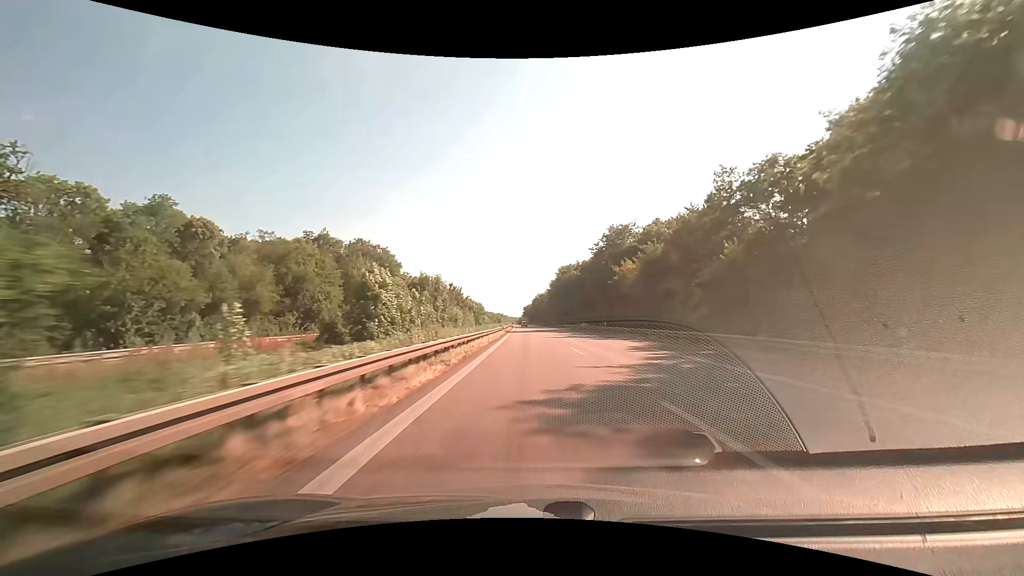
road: motorway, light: Day
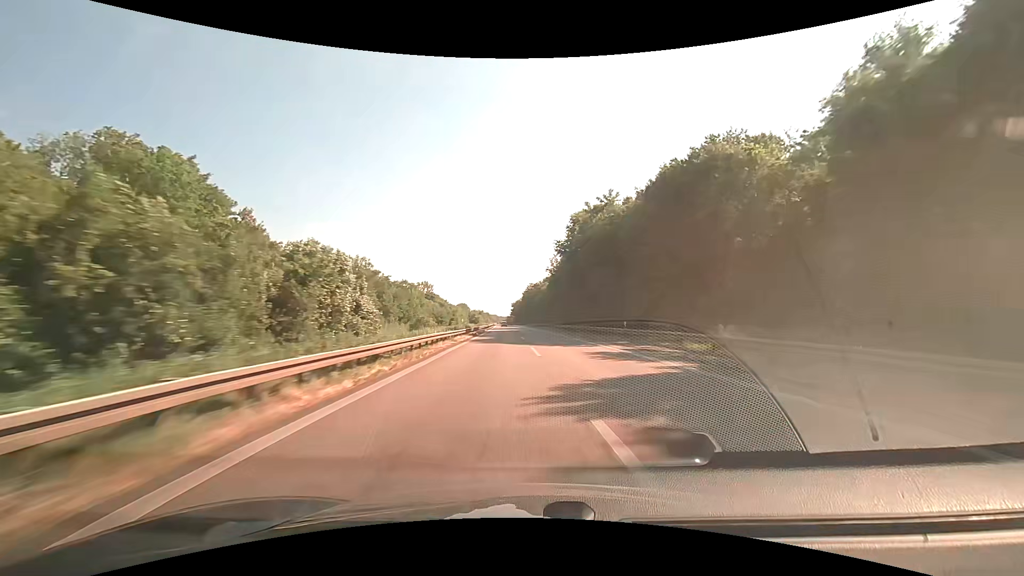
(+0.4, +75.6) m; +1°
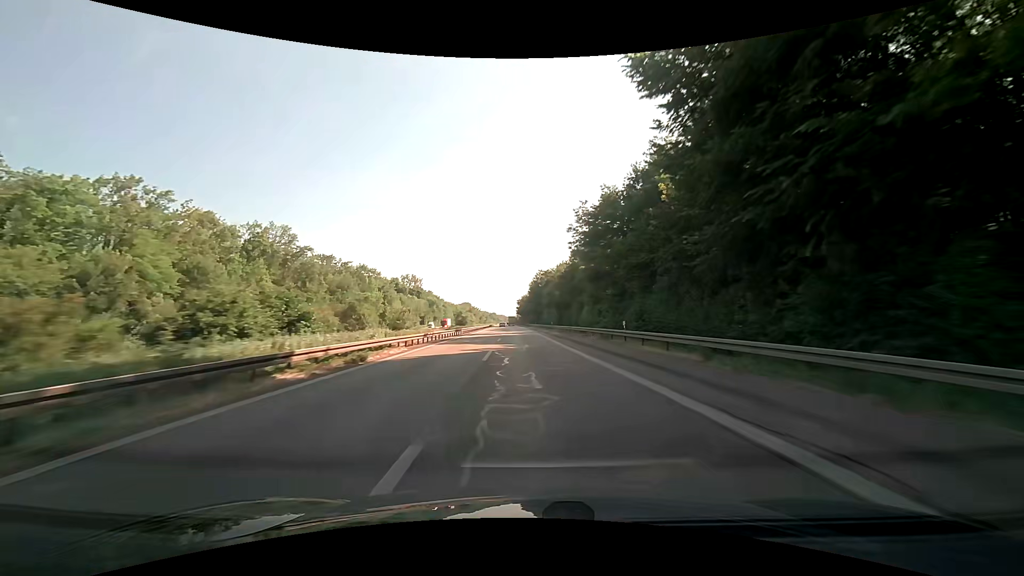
(+0.1, +56.0) m; -1°
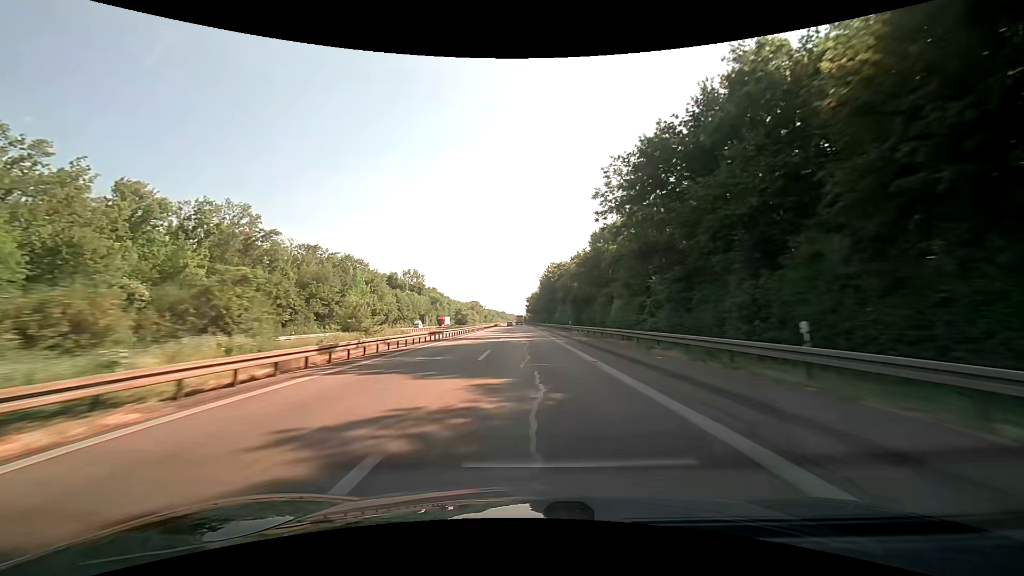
(-0.1, +18.6) m; -1°
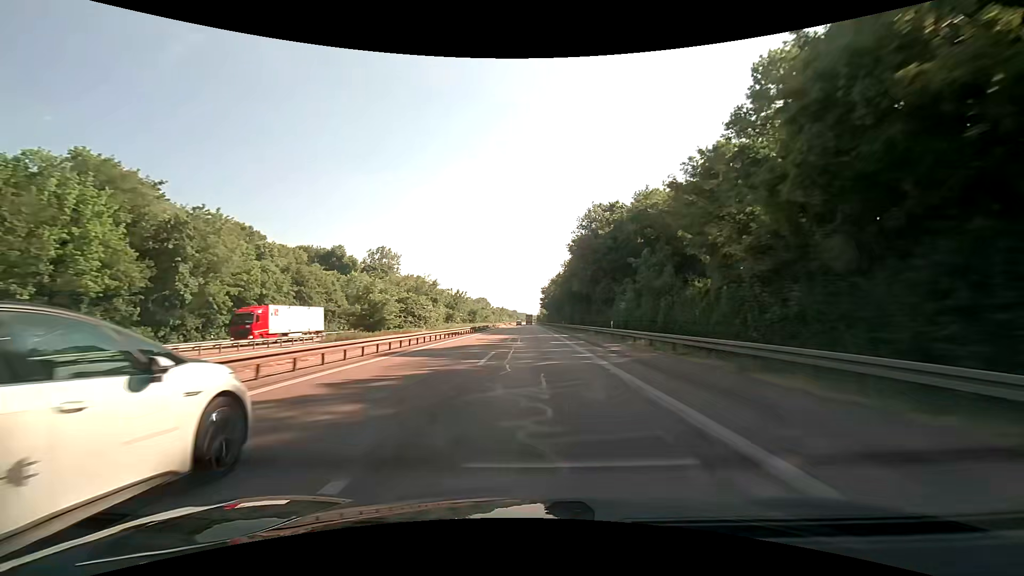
(-1.2, +73.5) m; -2°
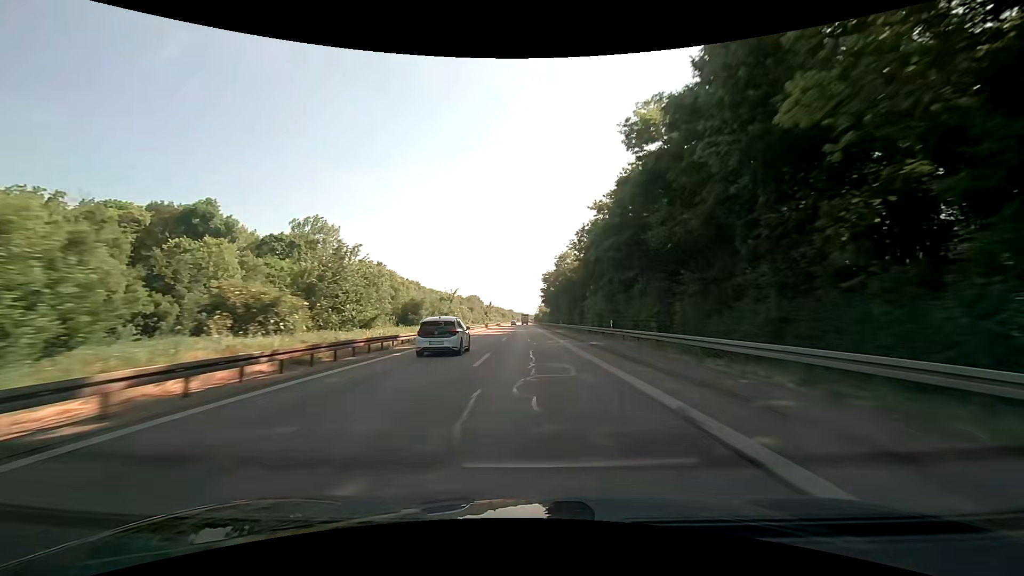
(+0.2, +54.5) m; +1°
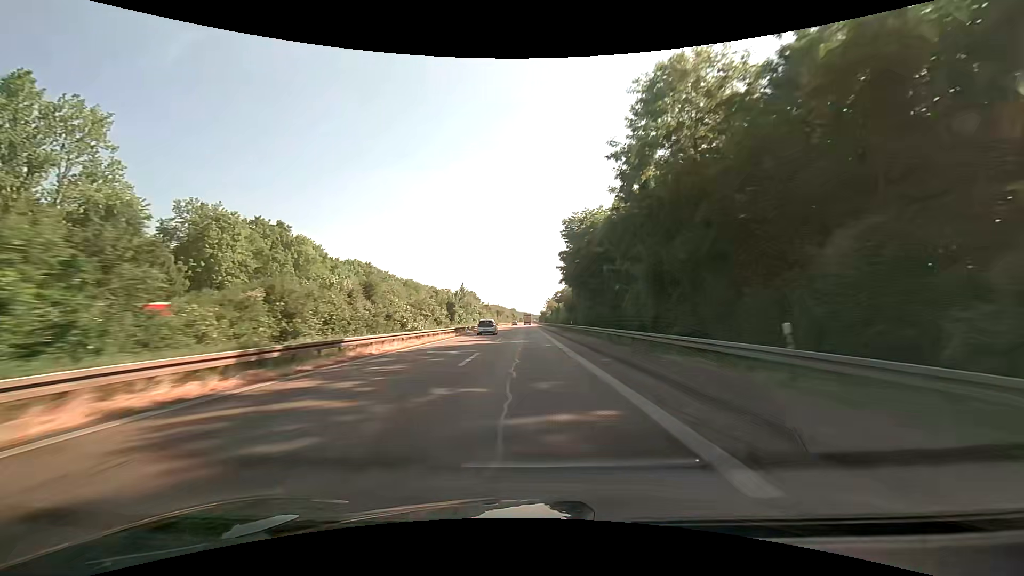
(-0.3, +72.1) m; 0°
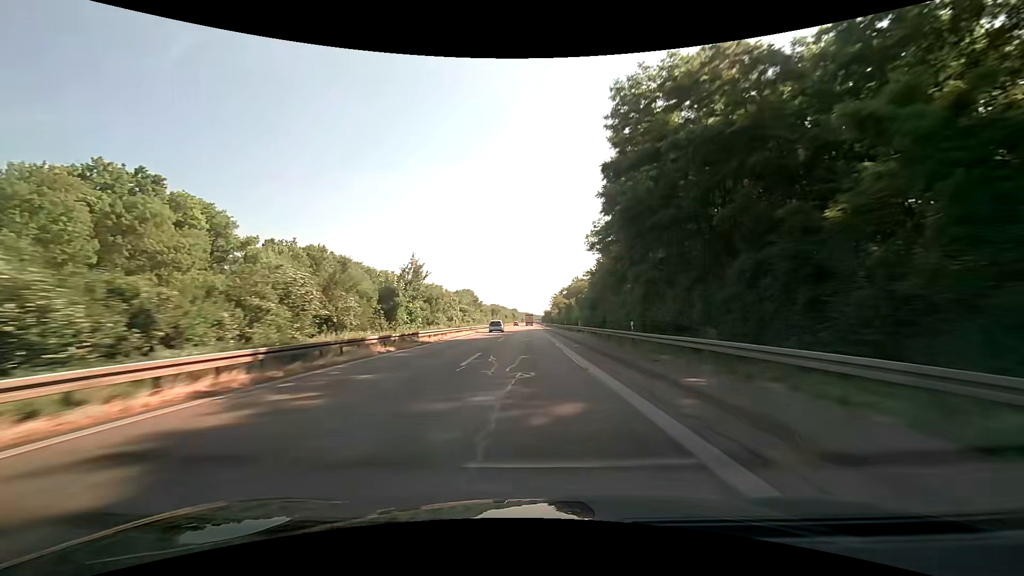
(-0.1, +35.9) m; 0°
(0, +10) (0, +20) (0, +30) (0, +40) (0, +50) (0, +60) (0, +70) (0, +80) (0, +90) (0, +100) m
